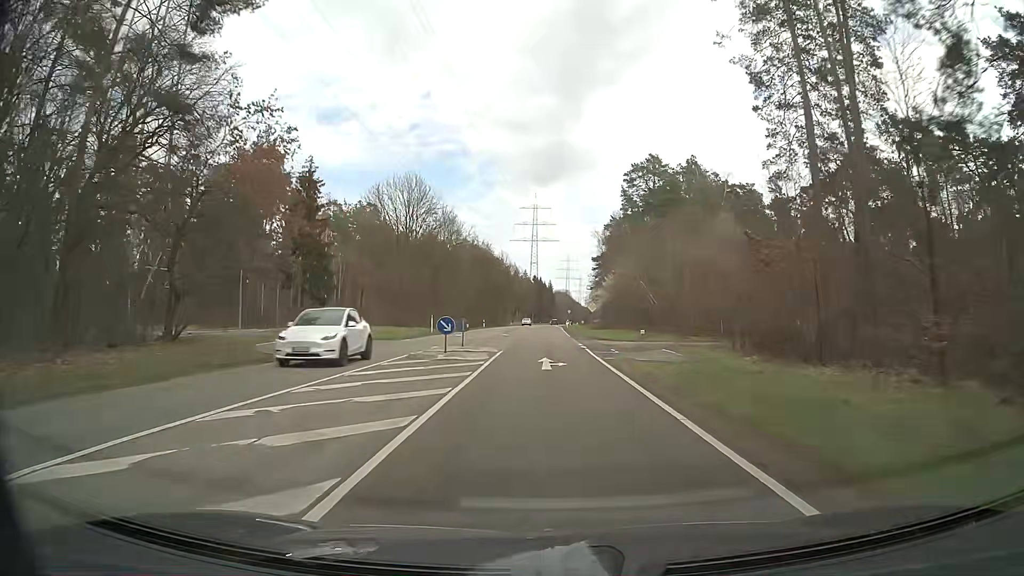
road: secondary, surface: asphalt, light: Day
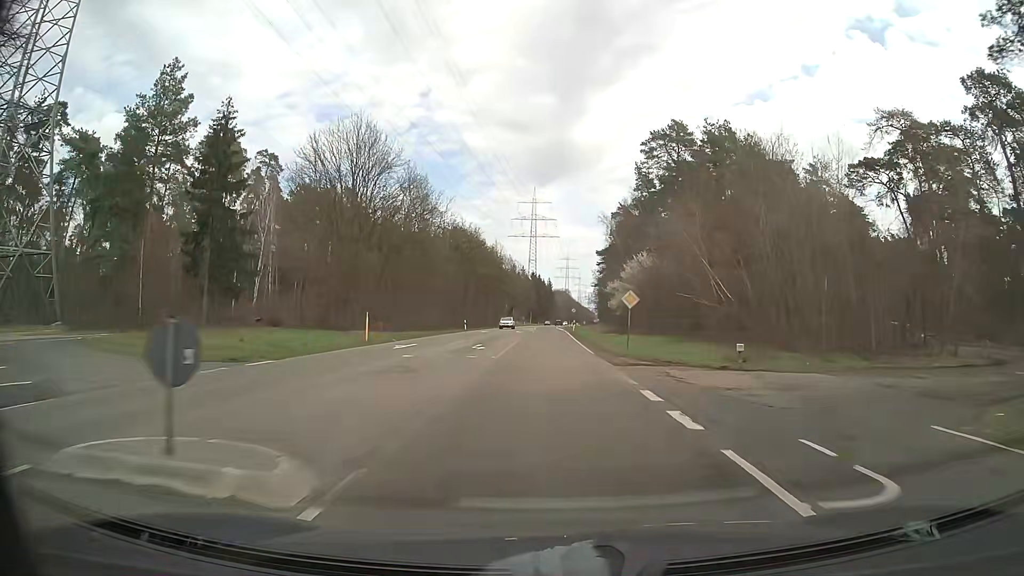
(0.0, +21.6) m; 0°
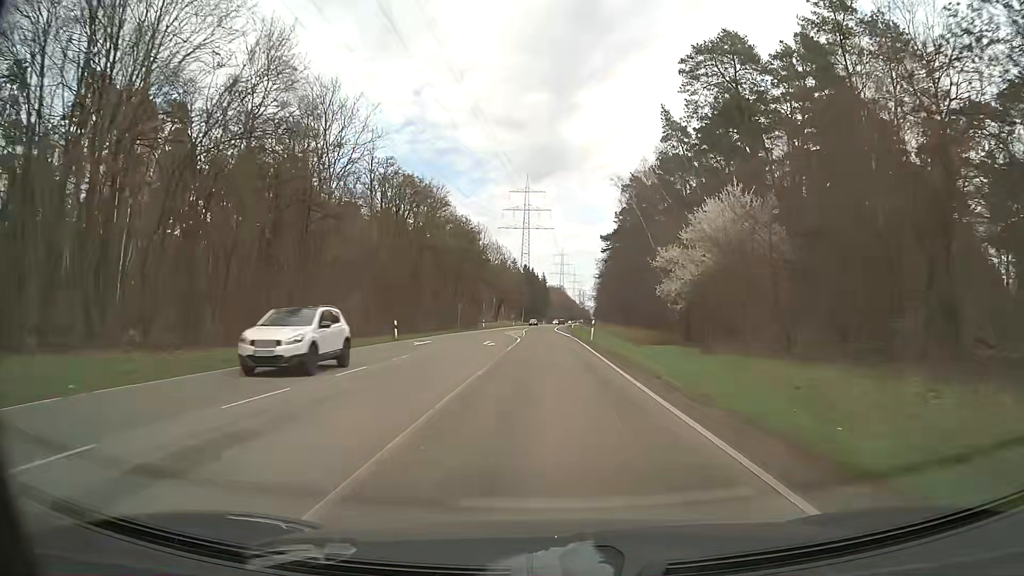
(+0.2, +32.5) m; +1°
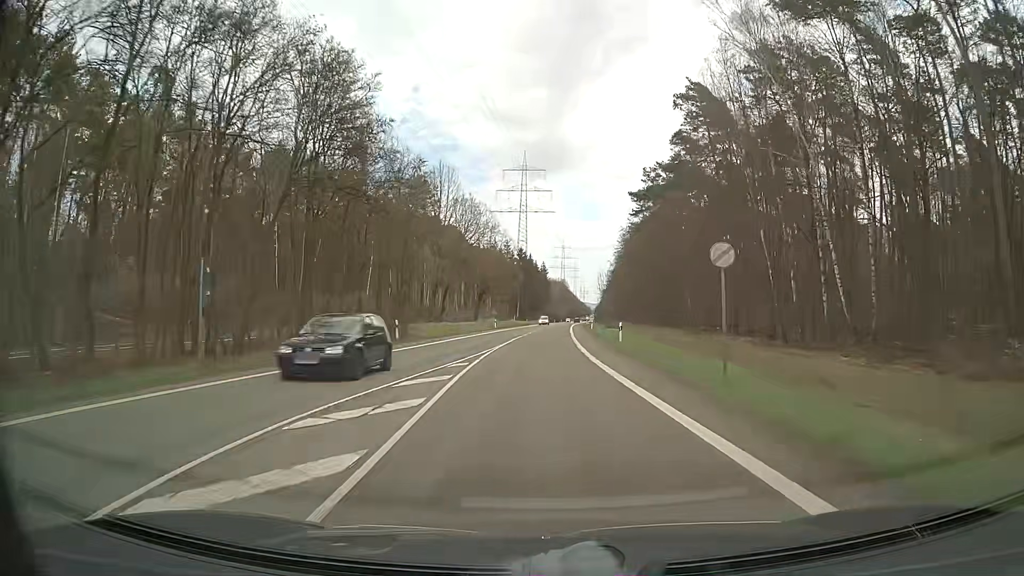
(-0.2, +54.0) m; 0°
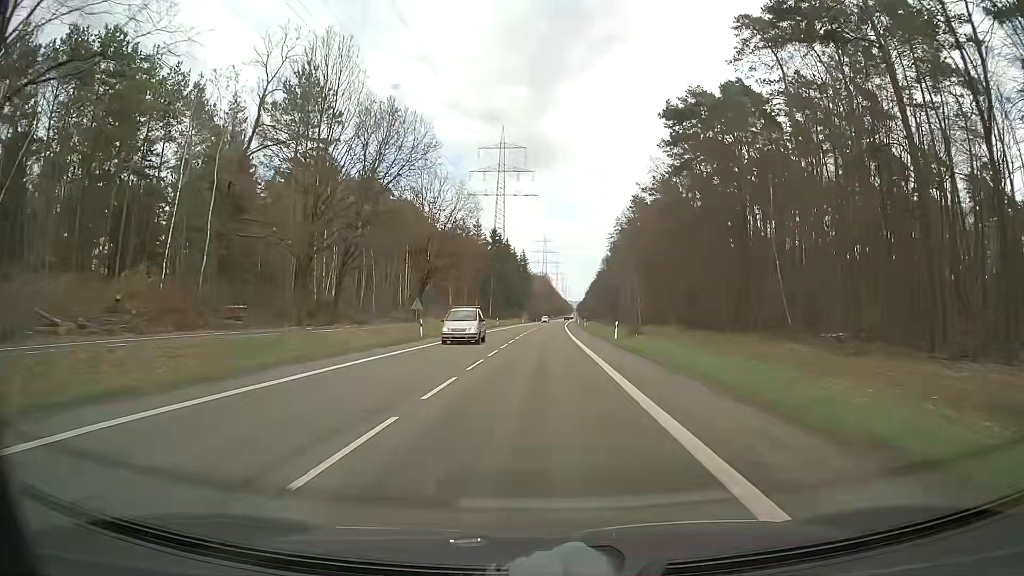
(+0.5, +43.2) m; +2°
